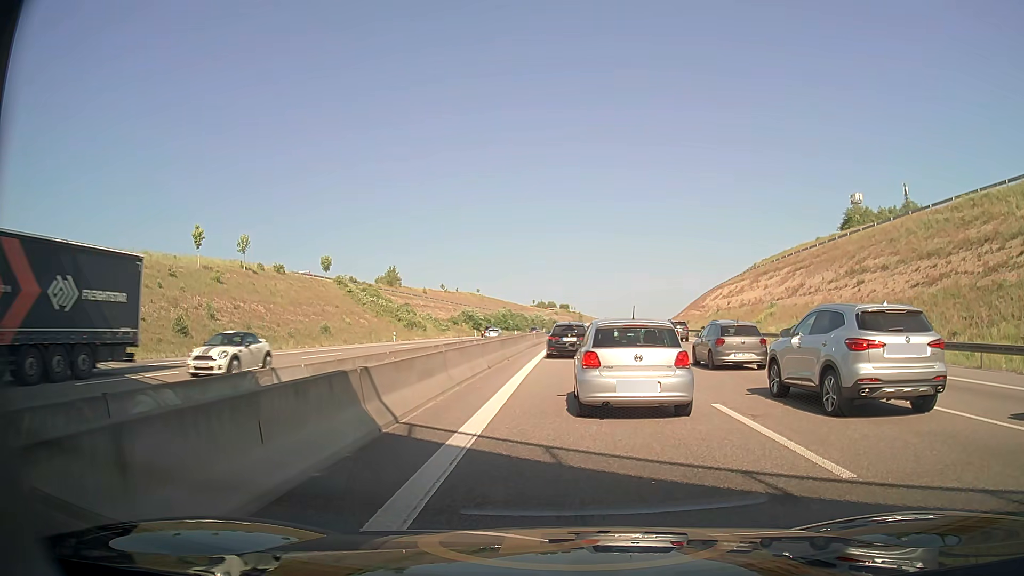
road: motorway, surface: asphalt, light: Day
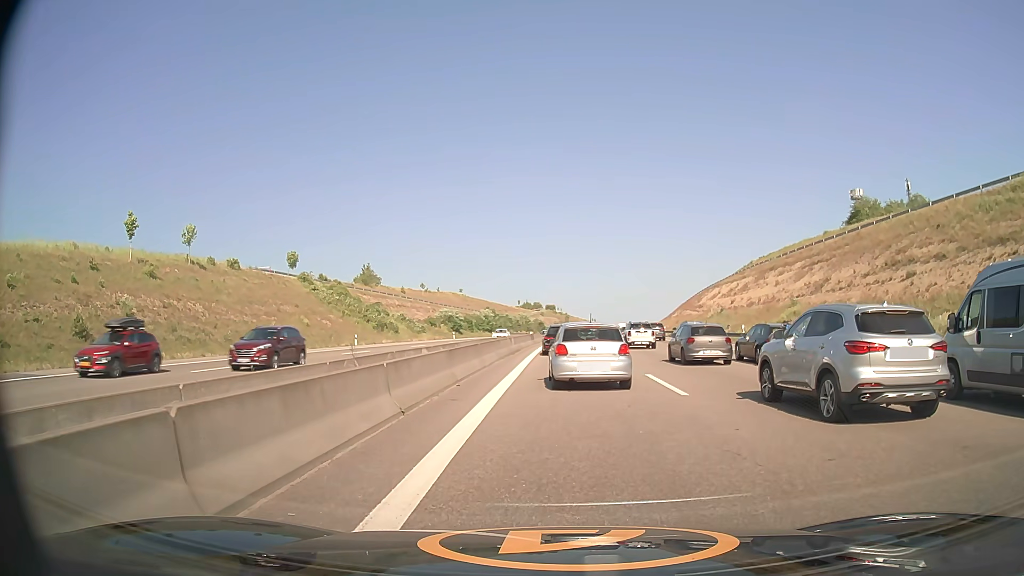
(+0.2, +10.3) m; +1°
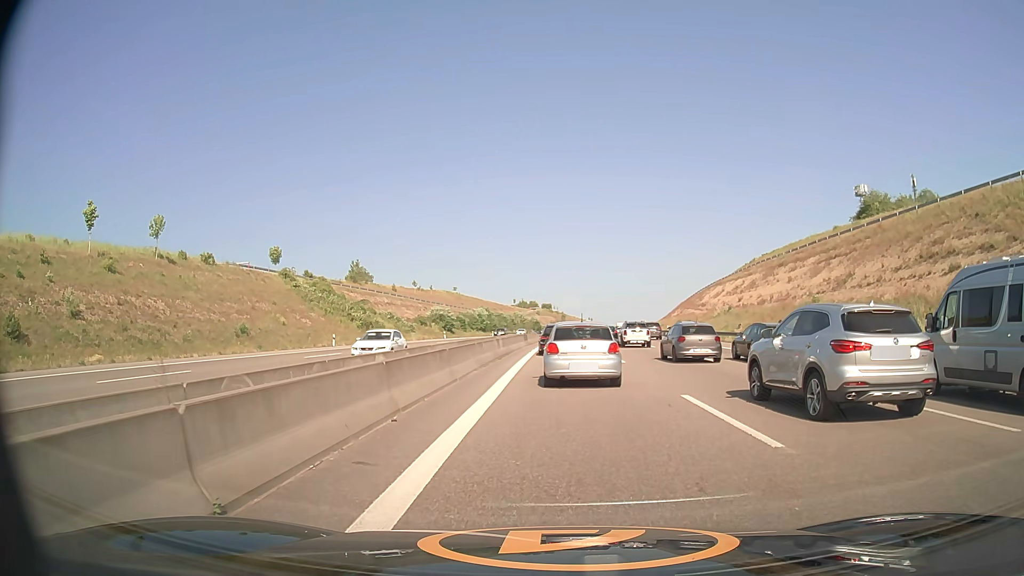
(0.0, +5.9) m; +1°
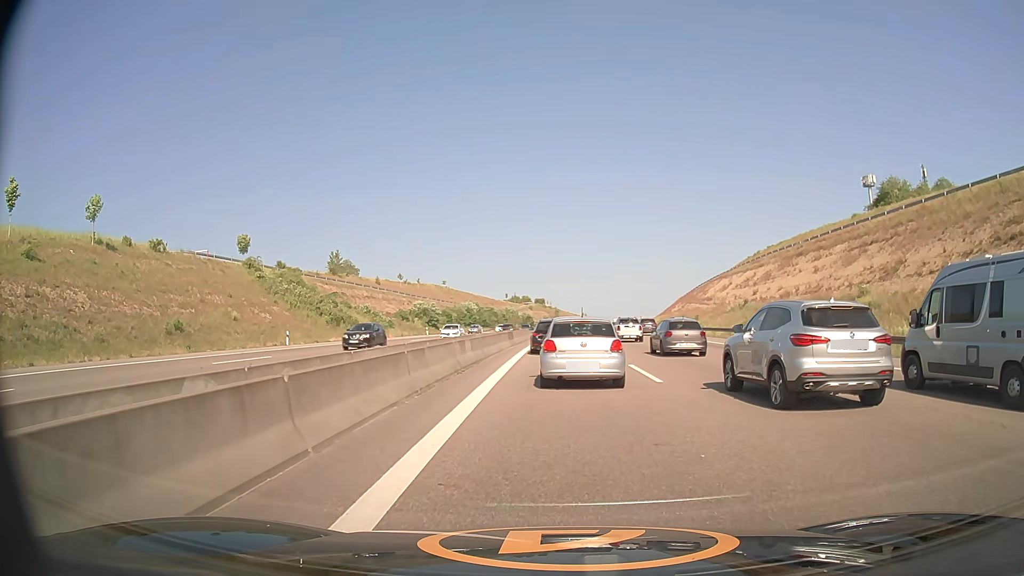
(0.0, +9.7) m; 0°
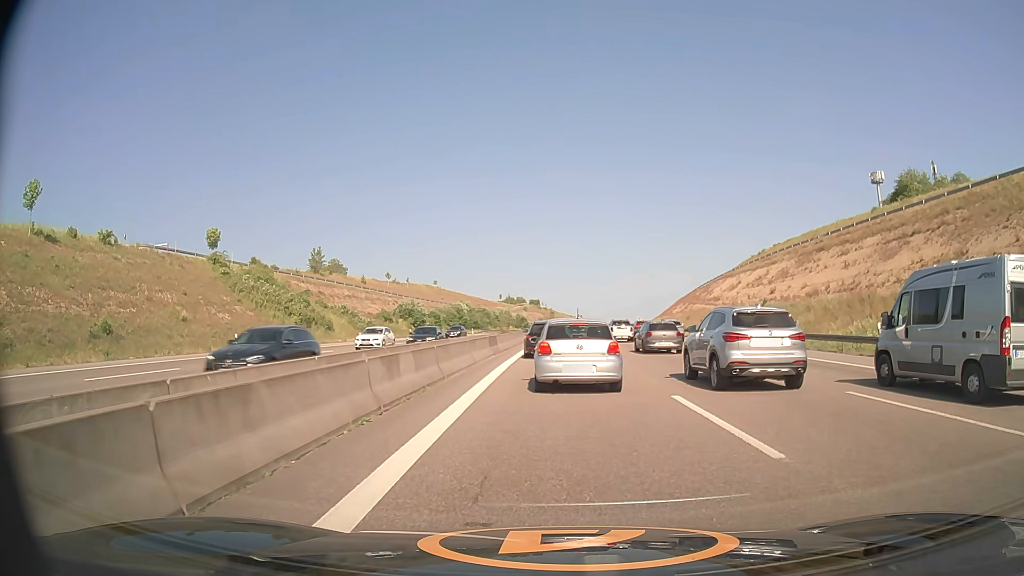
(+0.1, +8.3) m; +1°
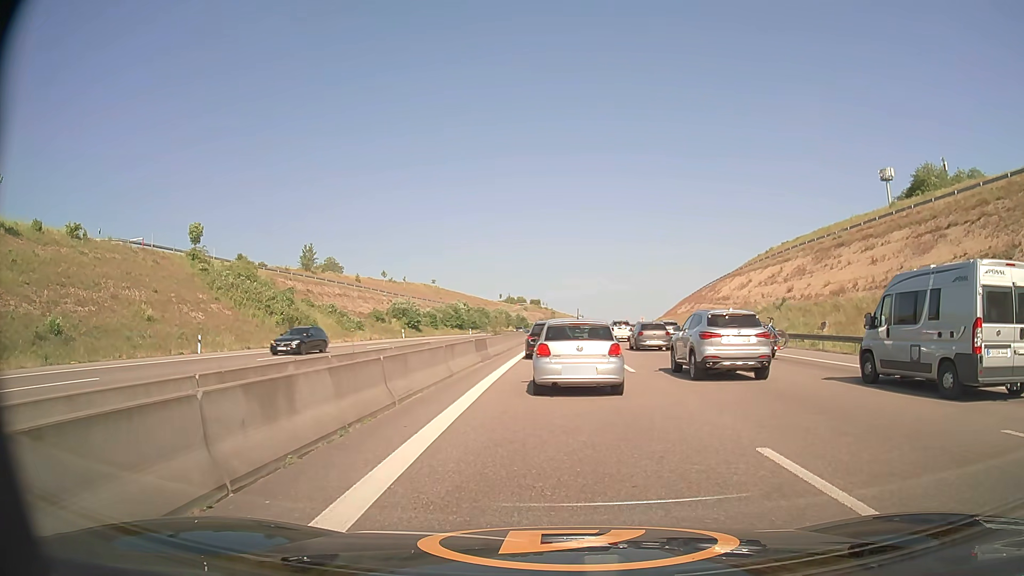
(0.0, +5.2) m; 0°
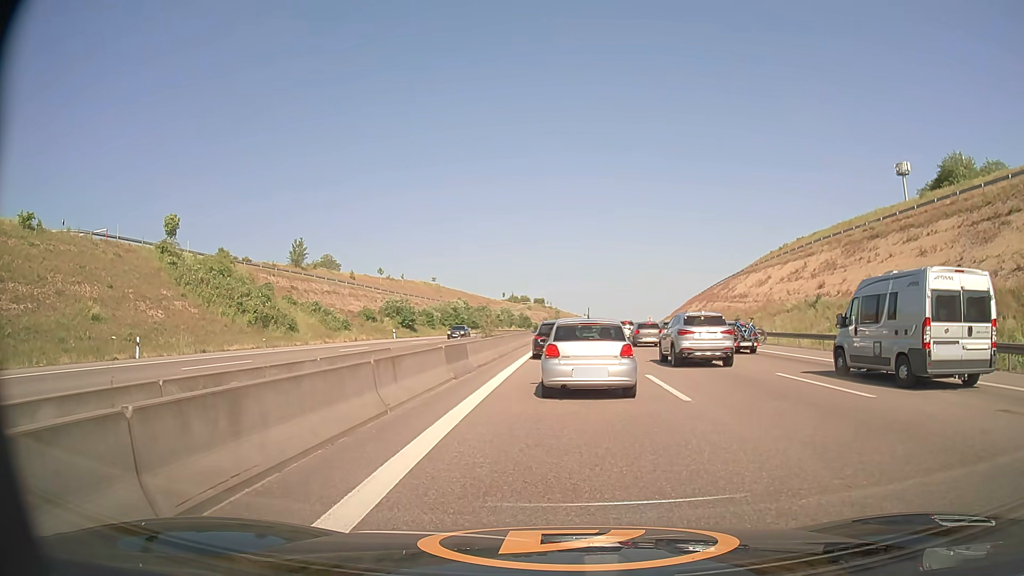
(0.0, +7.1) m; 0°
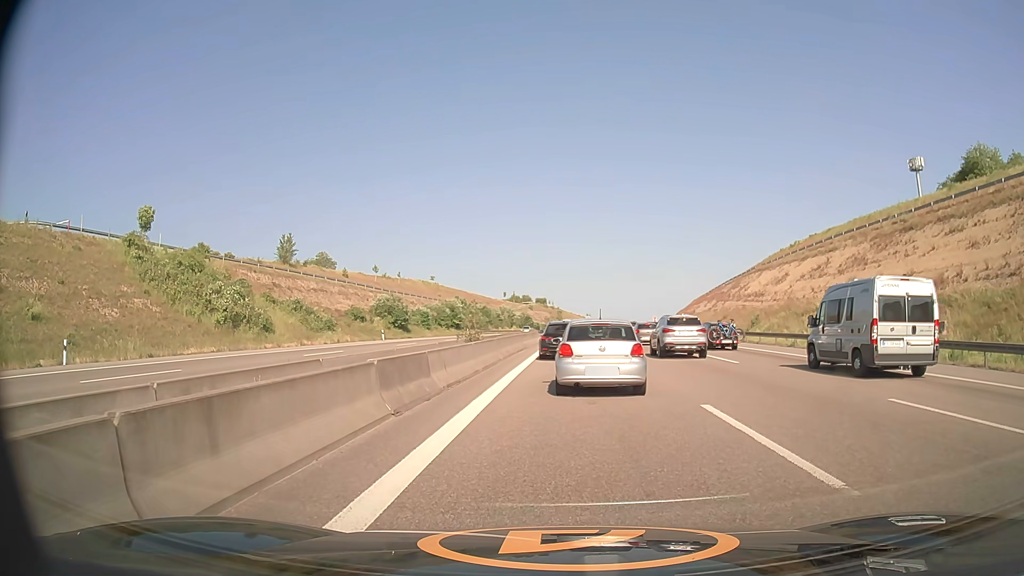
(0.0, +6.3) m; 0°
(0, +10) (0, +20) (0, +30) (+1, +40) (+1, +50) (+2, +60) (+2, +70) (+3, +80) (+3, +90) (+4, +100) m
